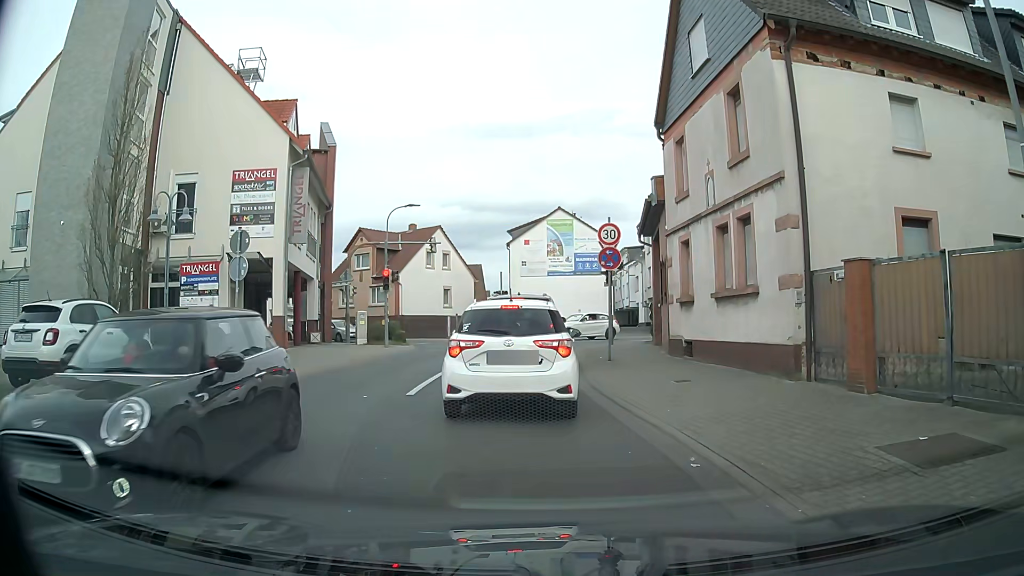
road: unclassified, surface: asphalt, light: Day
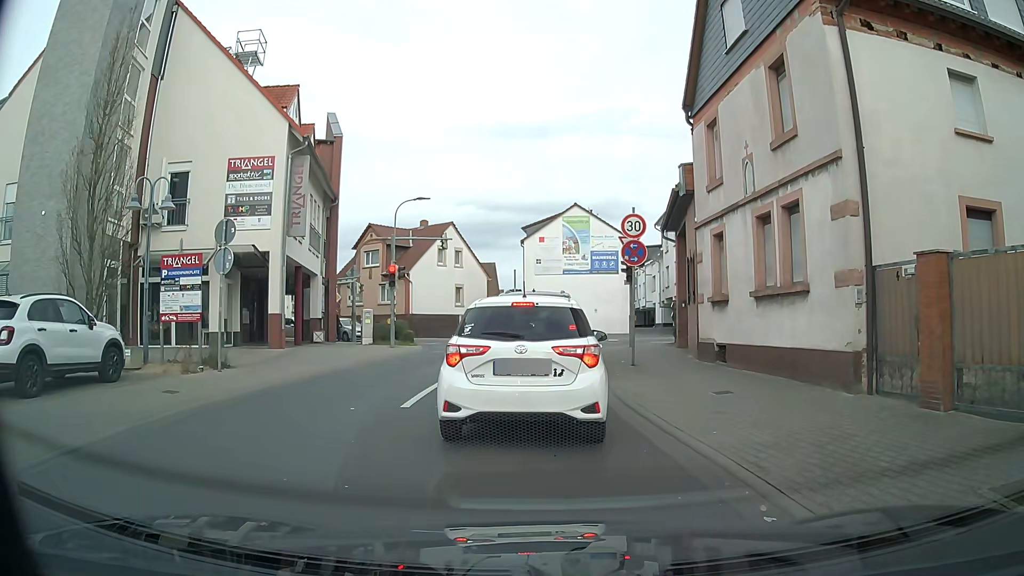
(0.0, +1.6) m; 0°
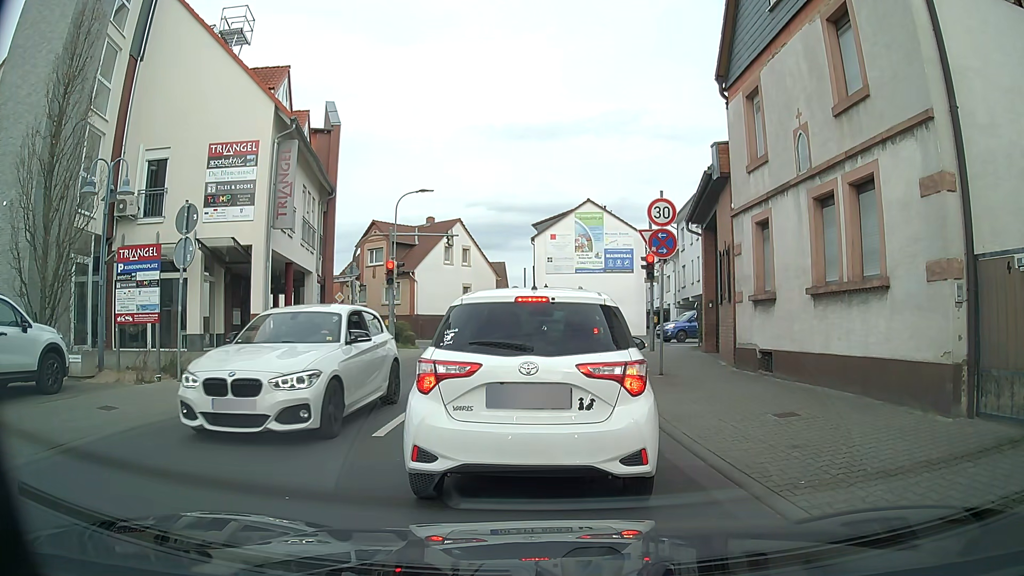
(-0.1, +2.1) m; -3°
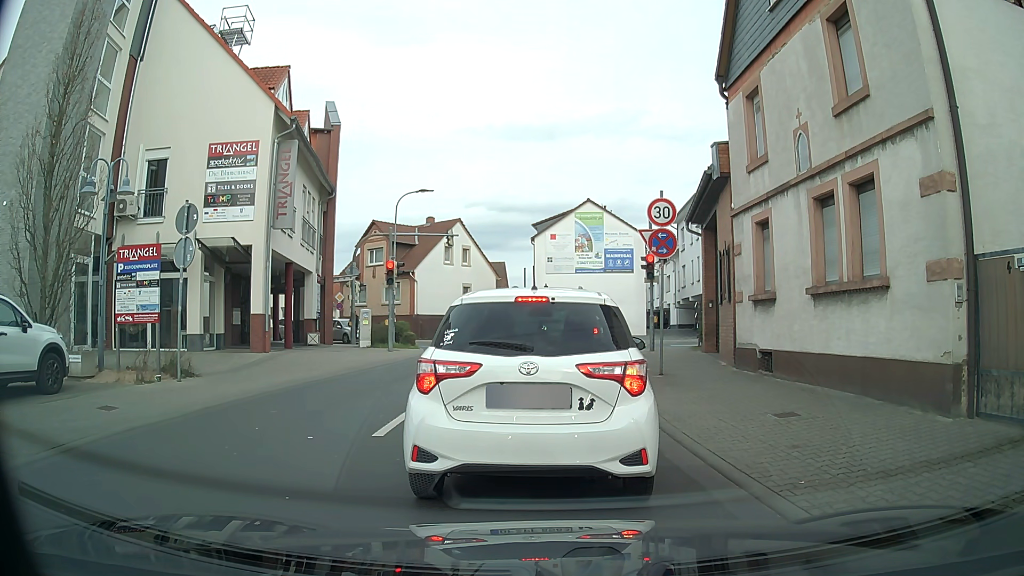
(0.0, 0.0) m; 0°
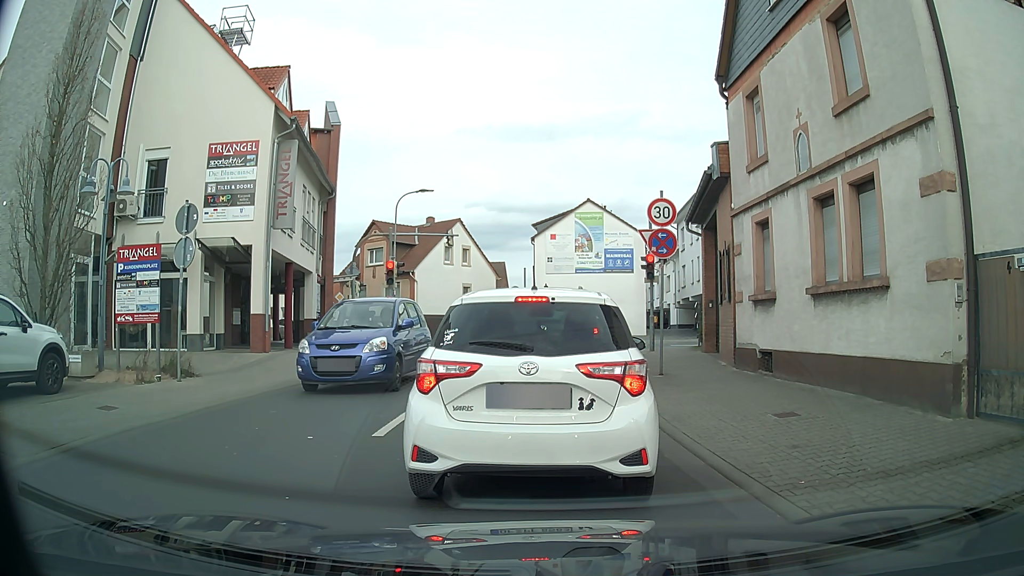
(0.0, 0.0) m; 0°
